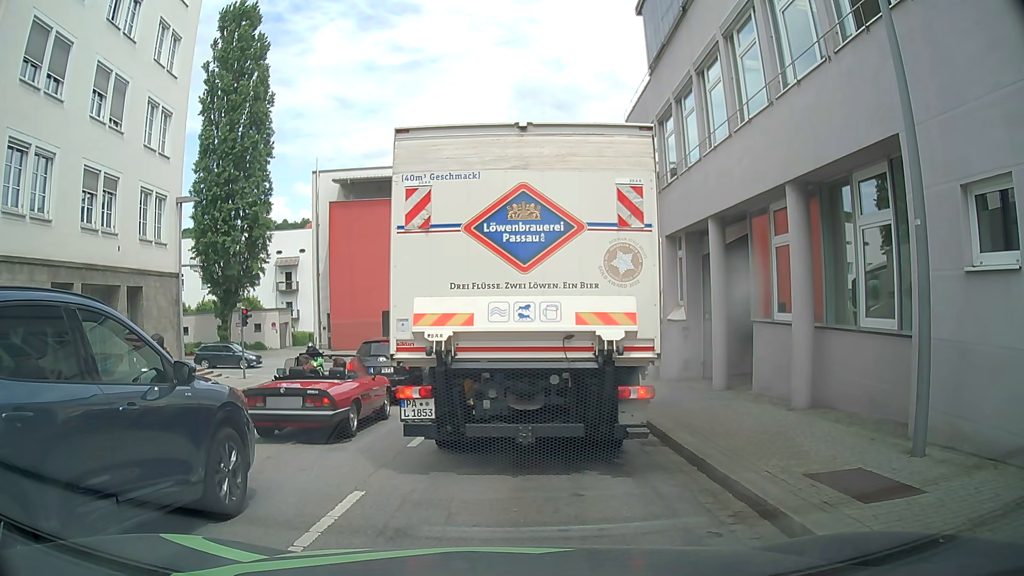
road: tertiary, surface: asphalt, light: Day
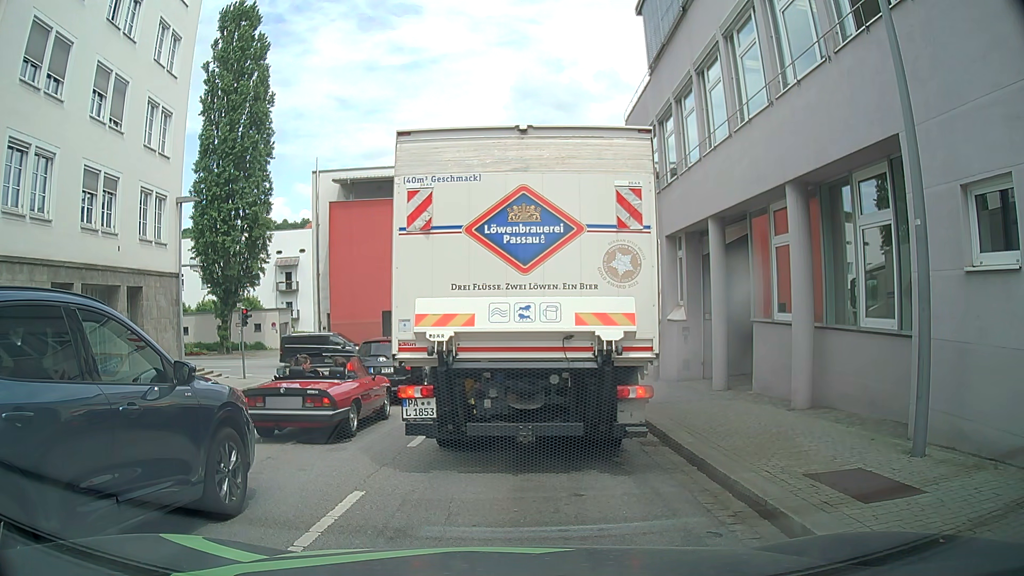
(0.0, 0.0) m; 0°
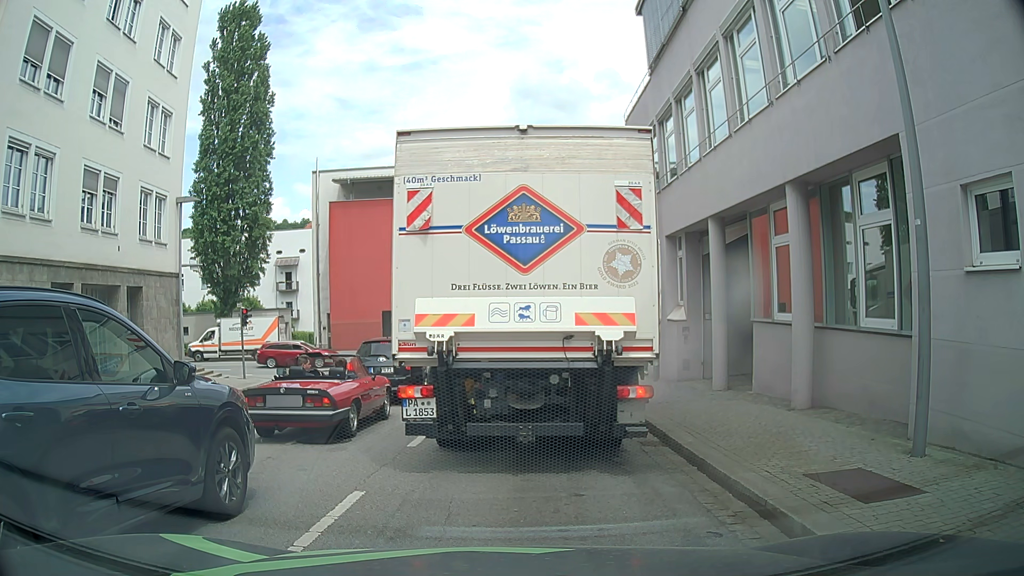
(0.0, 0.0) m; 0°
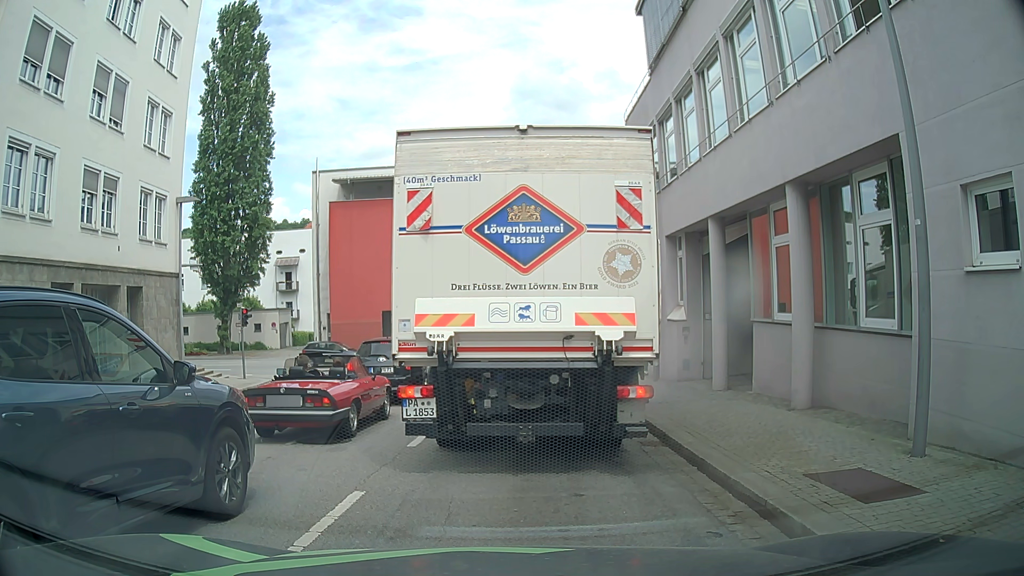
(0.0, 0.0) m; 0°
